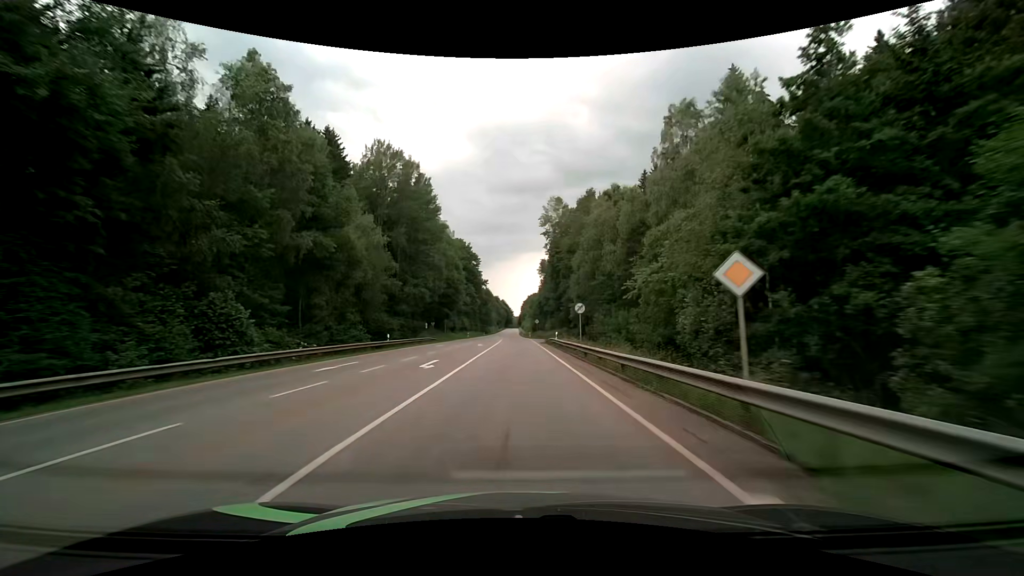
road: secondary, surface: asphalt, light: Day
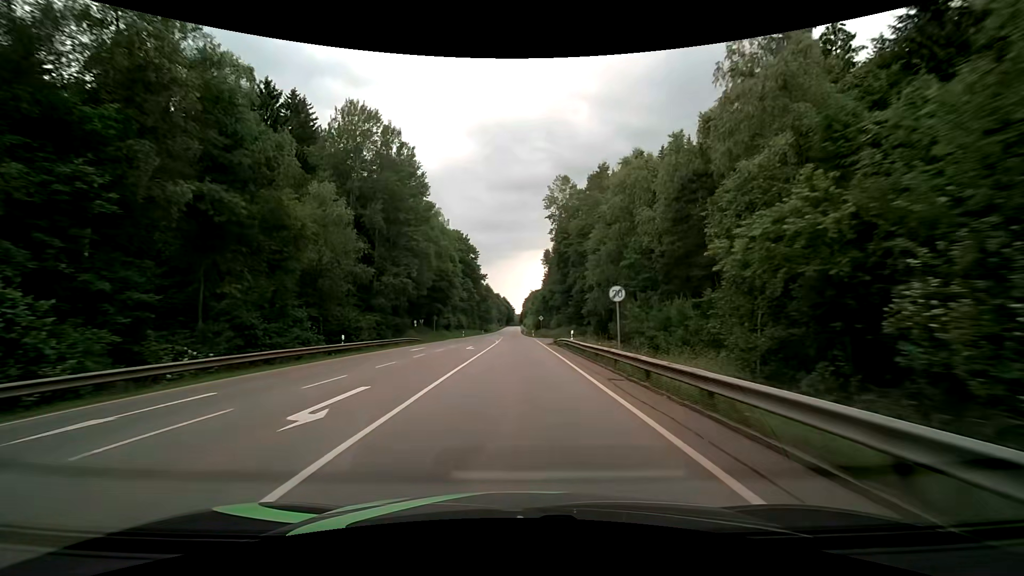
(0.0, +10.8) m; 0°
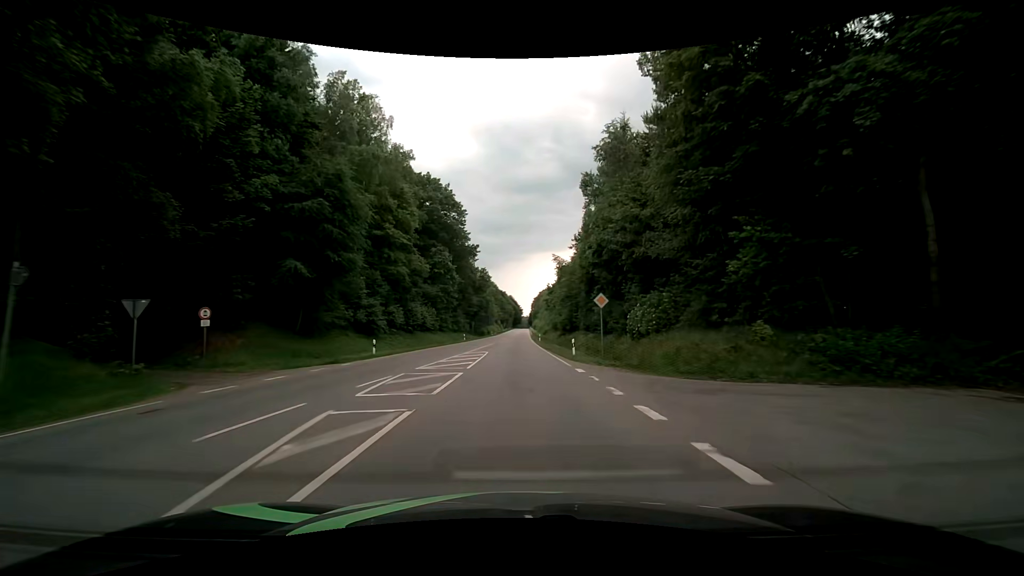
(+0.1, +53.6) m; 0°
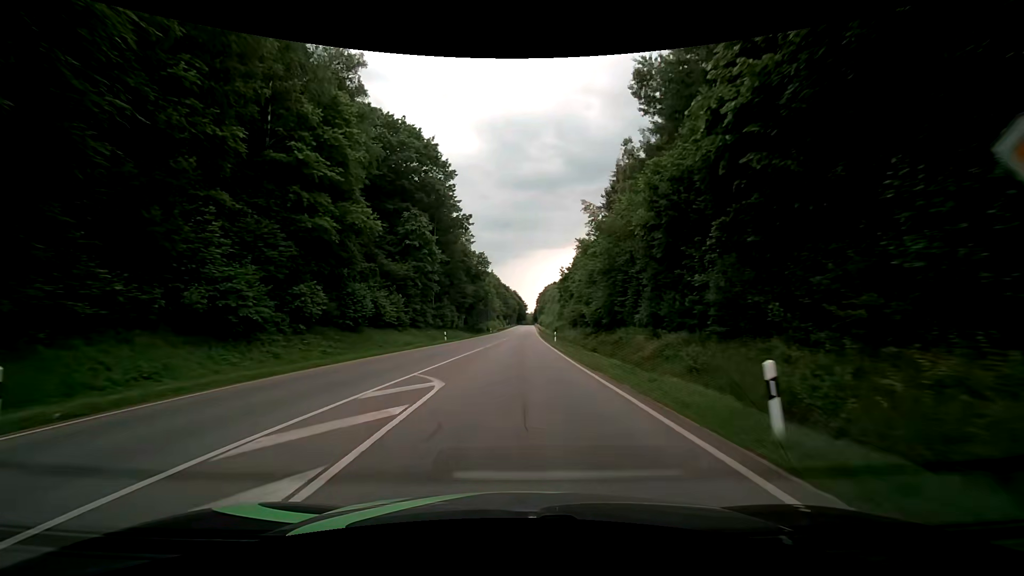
(-0.2, +21.5) m; -1°
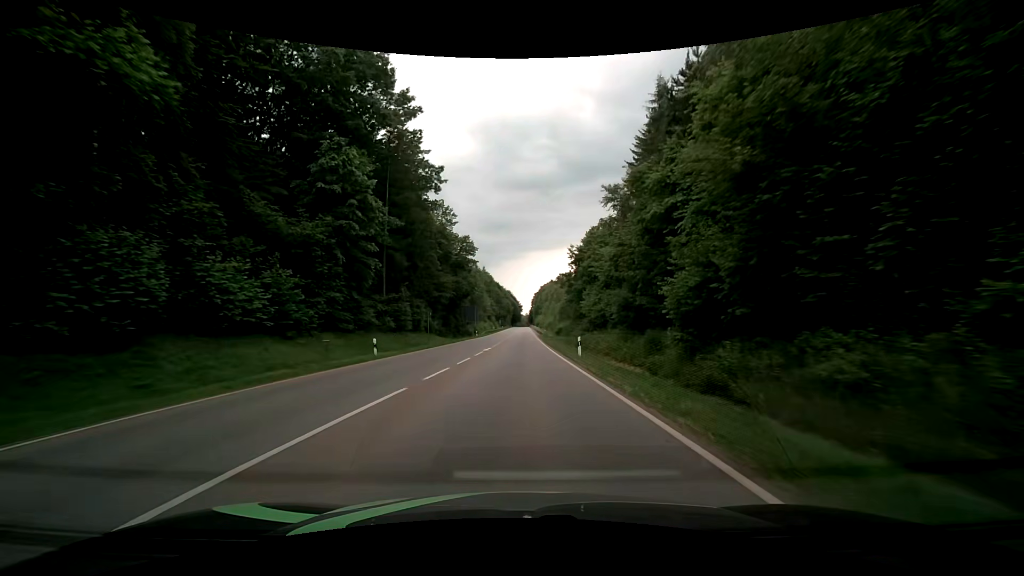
(+0.2, +21.5) m; +1°
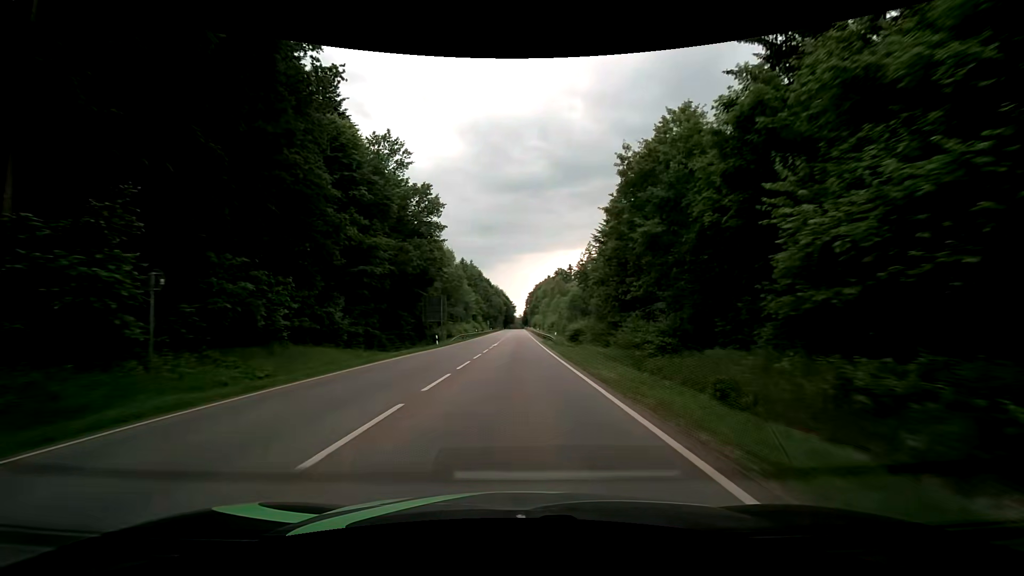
(+0.2, +32.1) m; +1°
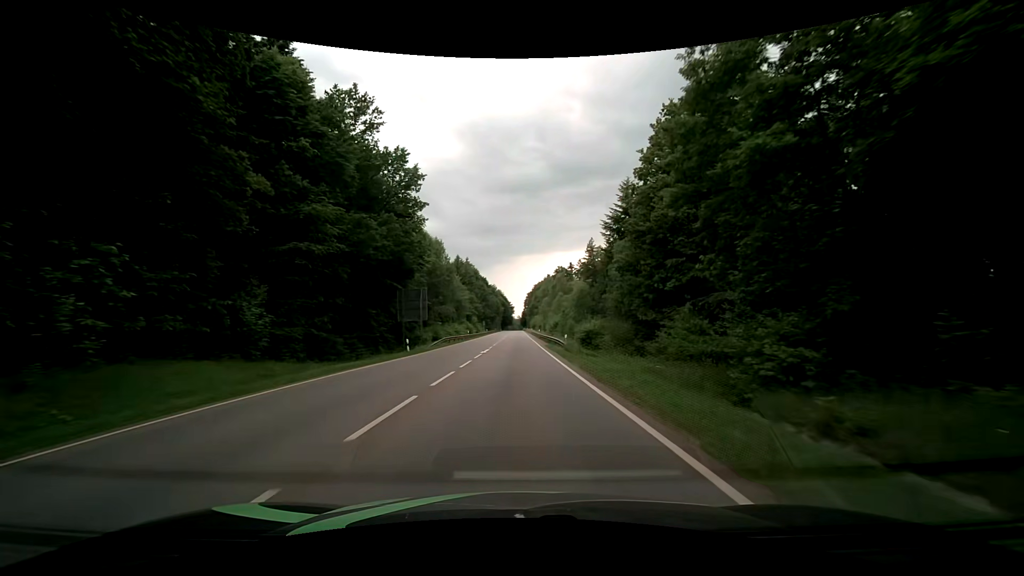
(0.0, +10.9) m; 0°
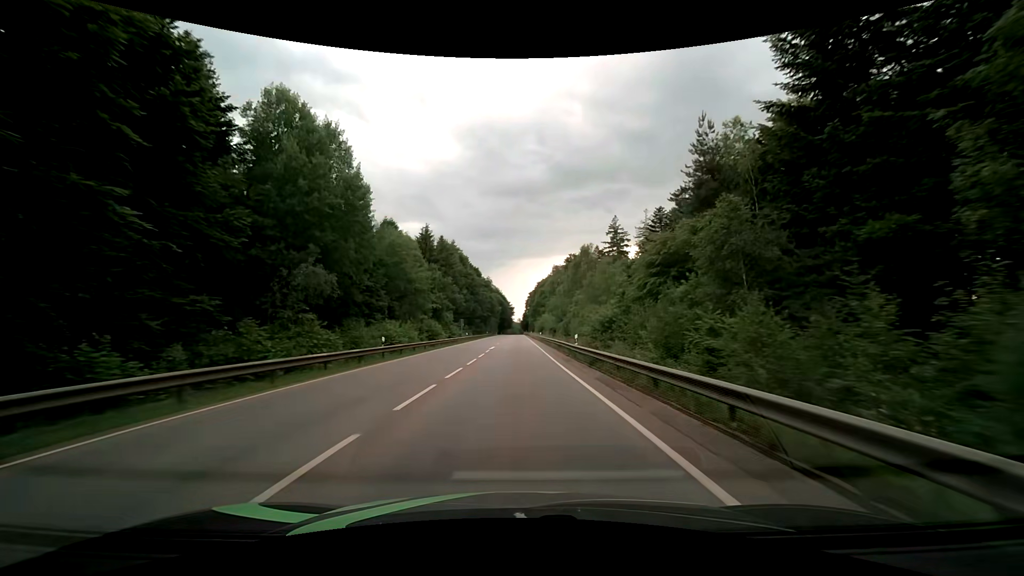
(+0.2, +46.1) m; 0°
(0, +10) (0, +20) (0, +30) (0, +40) (0, +50) (0, +60) (0, +70) (+1, +80) (+1, +90) (+1, +100) m
